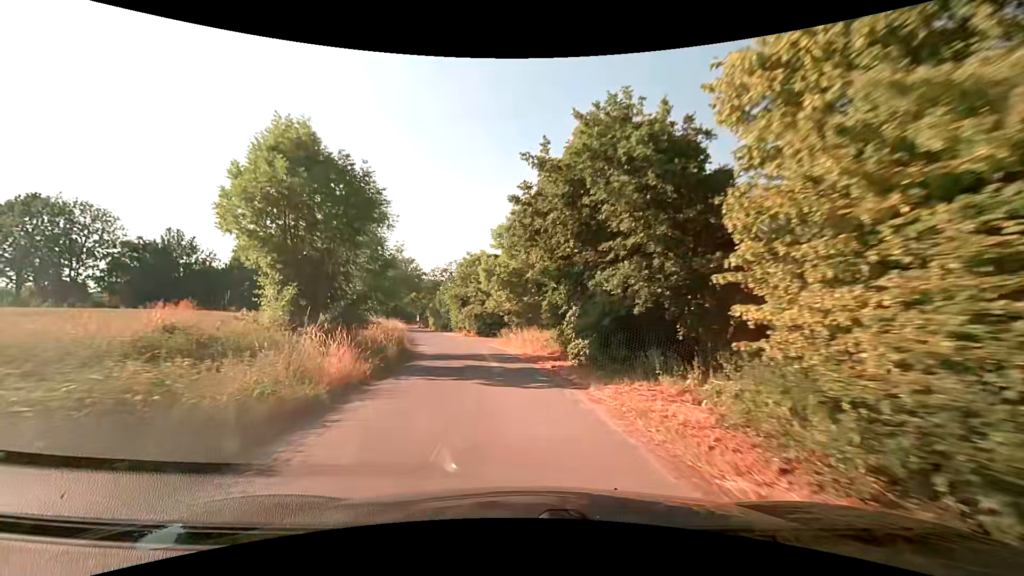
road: unclassified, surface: asphalt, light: Day
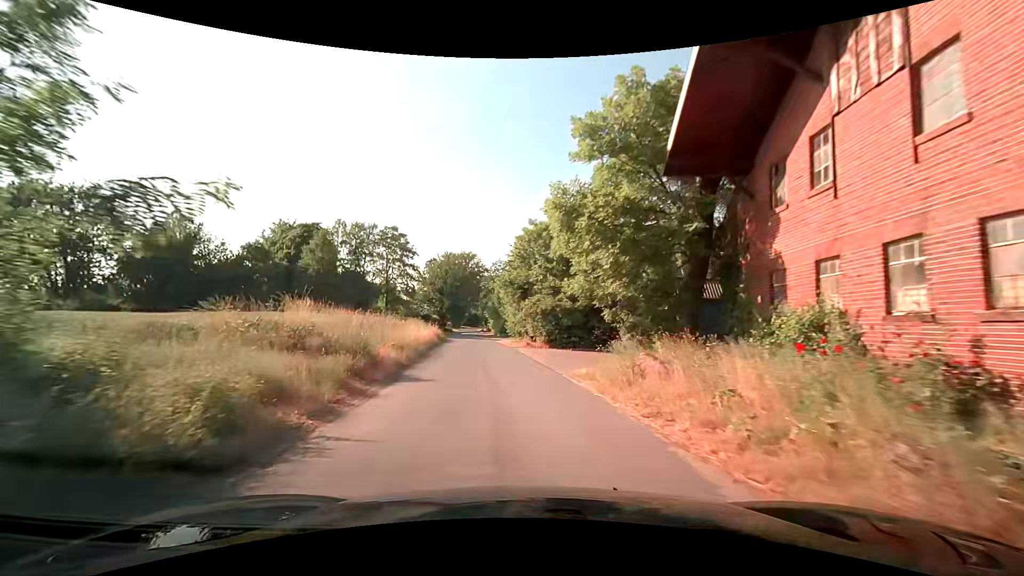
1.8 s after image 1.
(-1.0, +19.7) m; -7°
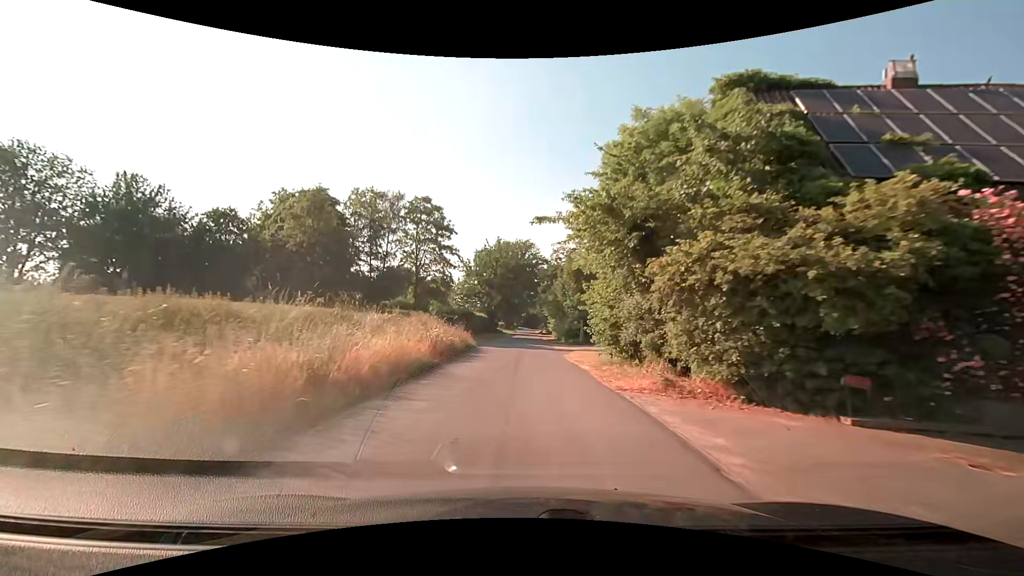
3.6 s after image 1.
(-1.0, +20.4) m; -6°
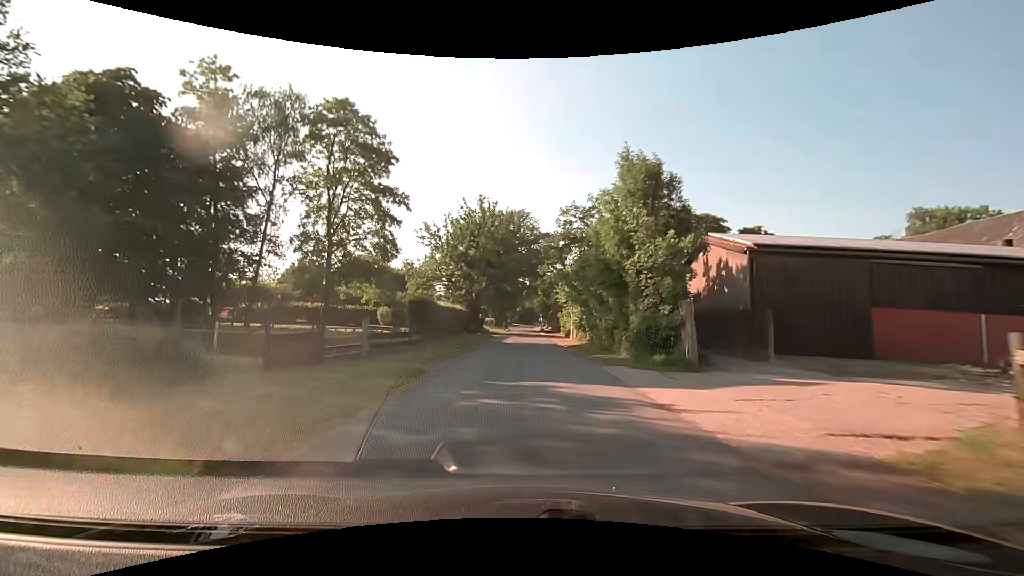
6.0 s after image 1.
(-0.4, +27.4) m; 0°
